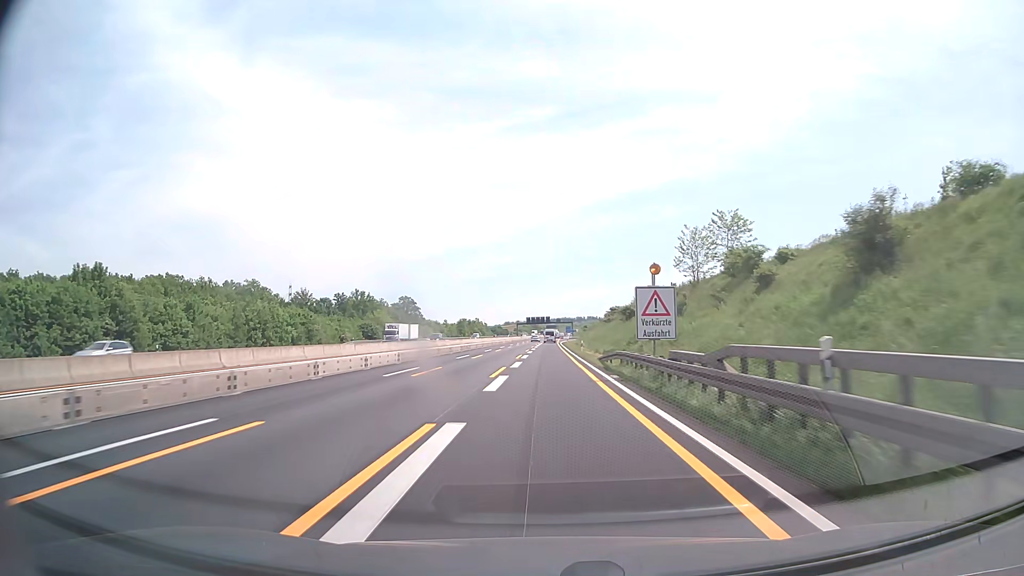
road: motorway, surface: asphalt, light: Day
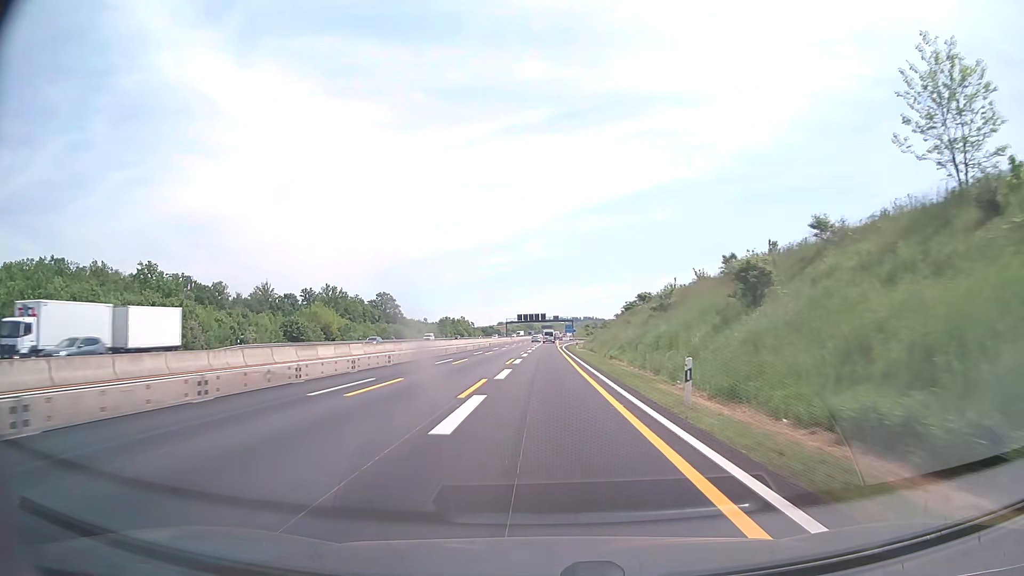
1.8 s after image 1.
(0.0, +43.0) m; 0°
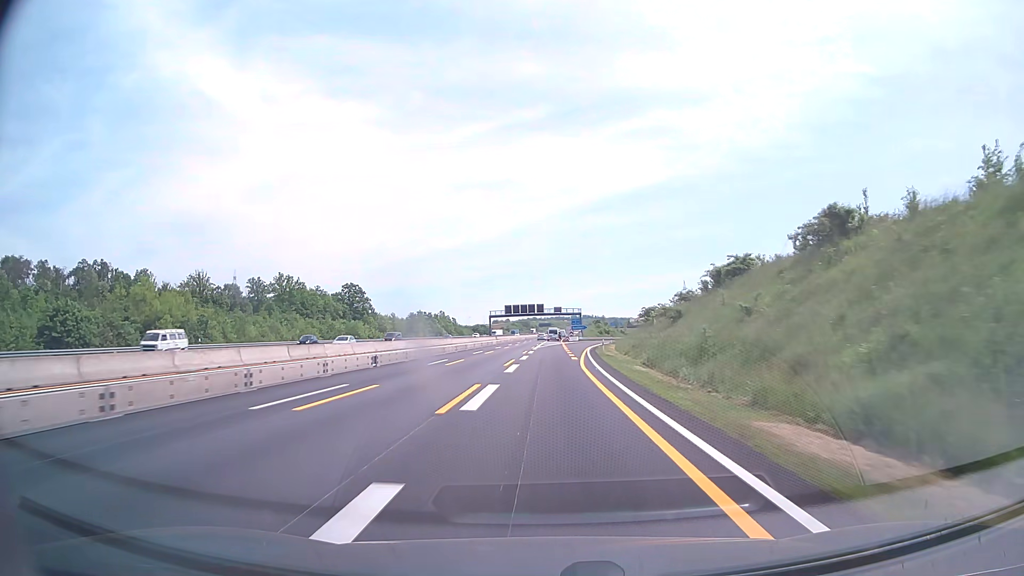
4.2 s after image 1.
(+0.1, +57.3) m; 0°
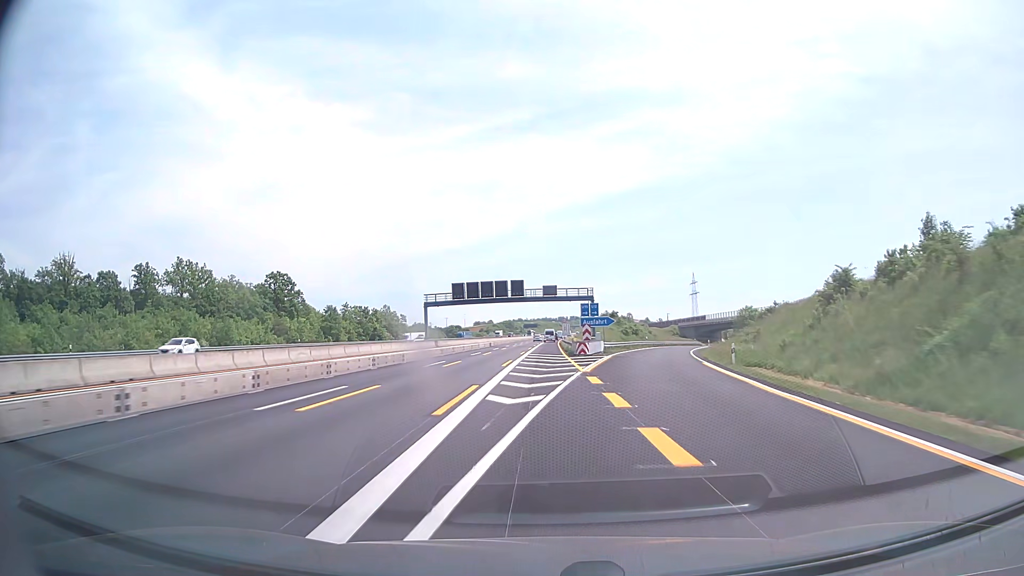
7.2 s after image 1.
(+0.6, +71.6) m; +1°
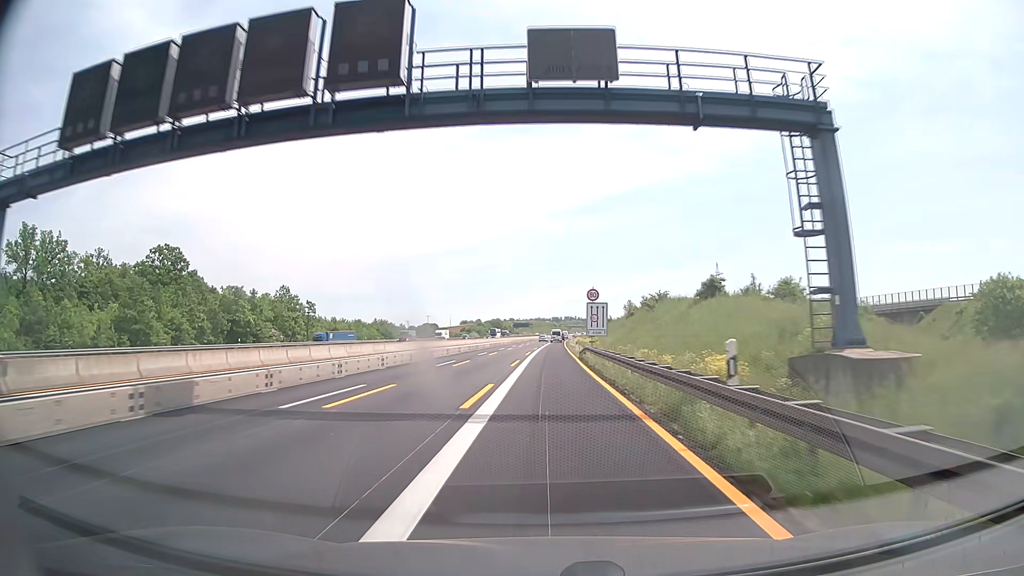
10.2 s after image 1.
(+0.2, +71.6) m; +1°
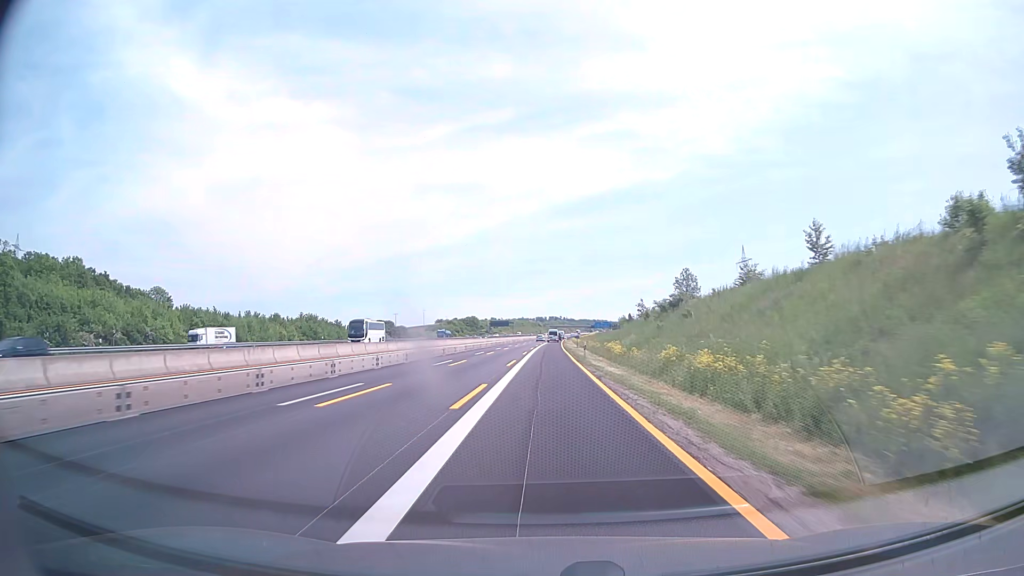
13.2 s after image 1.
(+0.7, +71.6) m; +1°
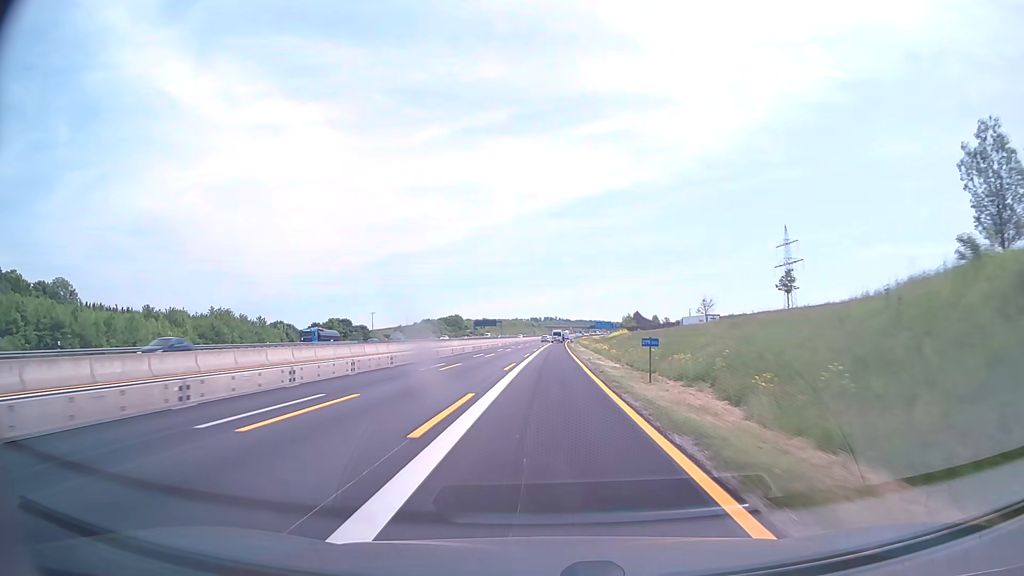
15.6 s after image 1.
(+0.2, +57.3) m; 0°
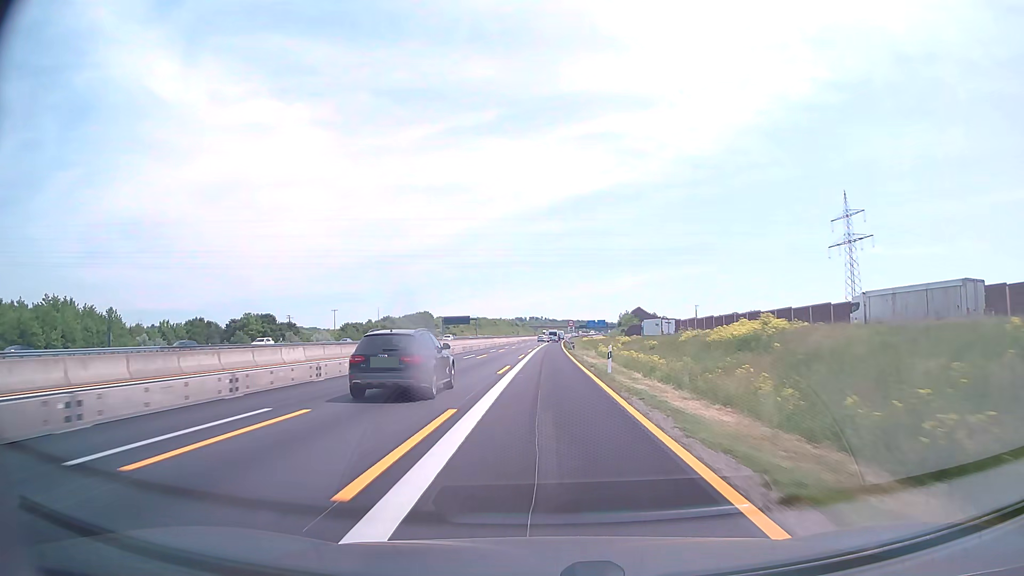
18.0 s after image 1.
(+0.6, +57.3) m; +1°
(0, +10) (0, +20) (0, +30) (0, +40) (0, +50) (+1, +60) (+1, +70) (+1, +80) (+1, +90) (+1, +100) m
